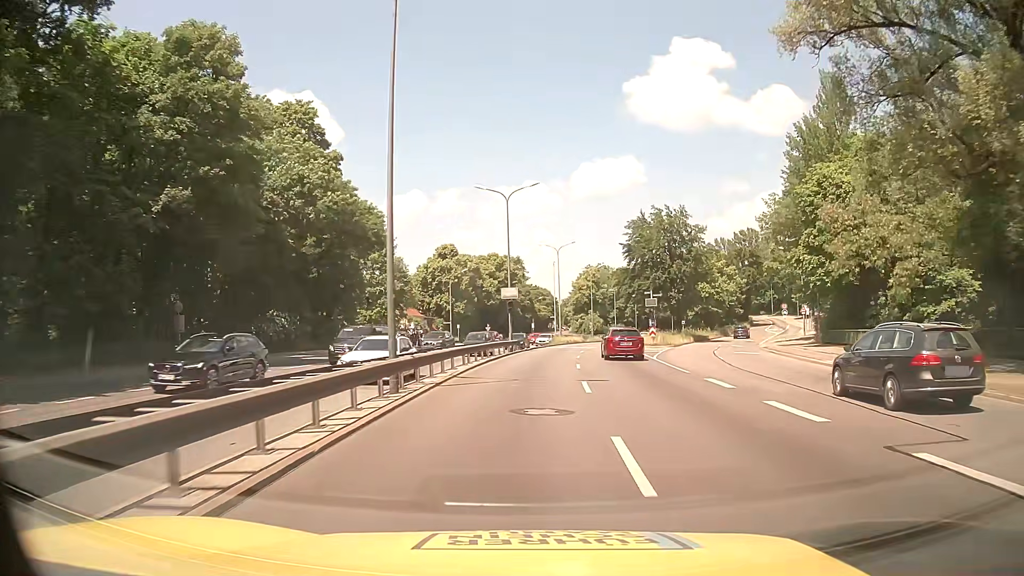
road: trunk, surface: asphalt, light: Day
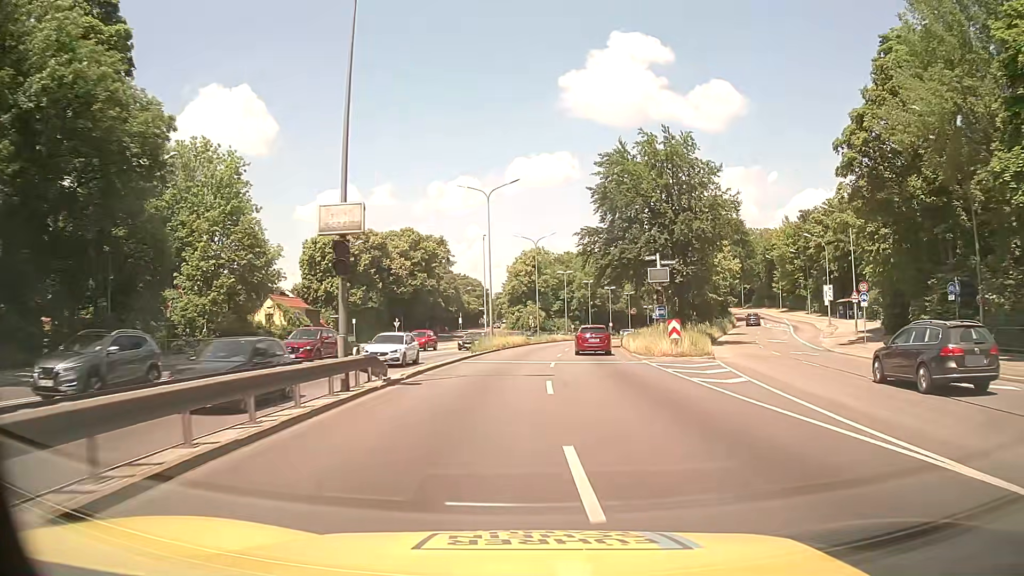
(+1.2, +27.9) m; +5°
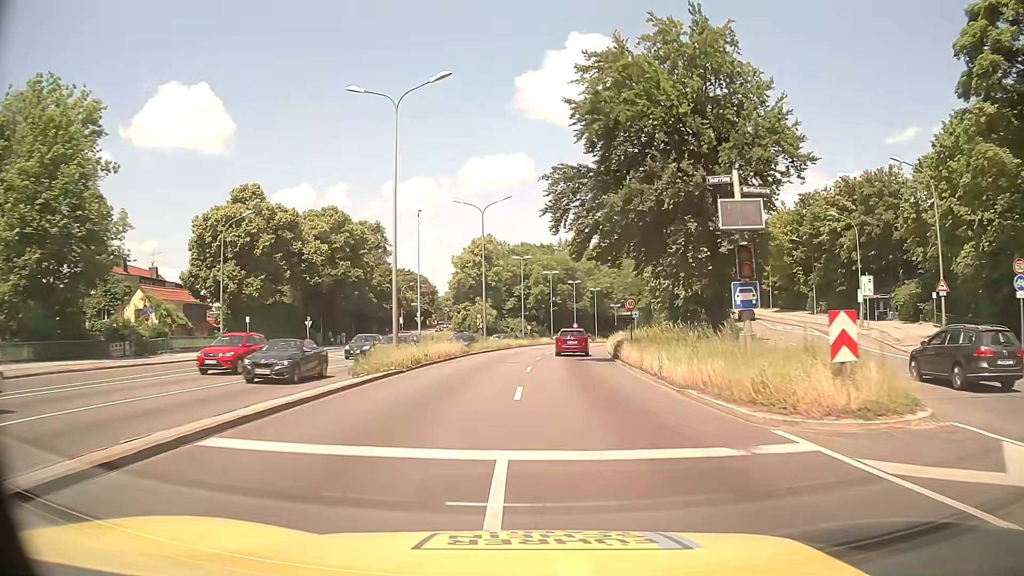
(+0.7, +18.7) m; +4°
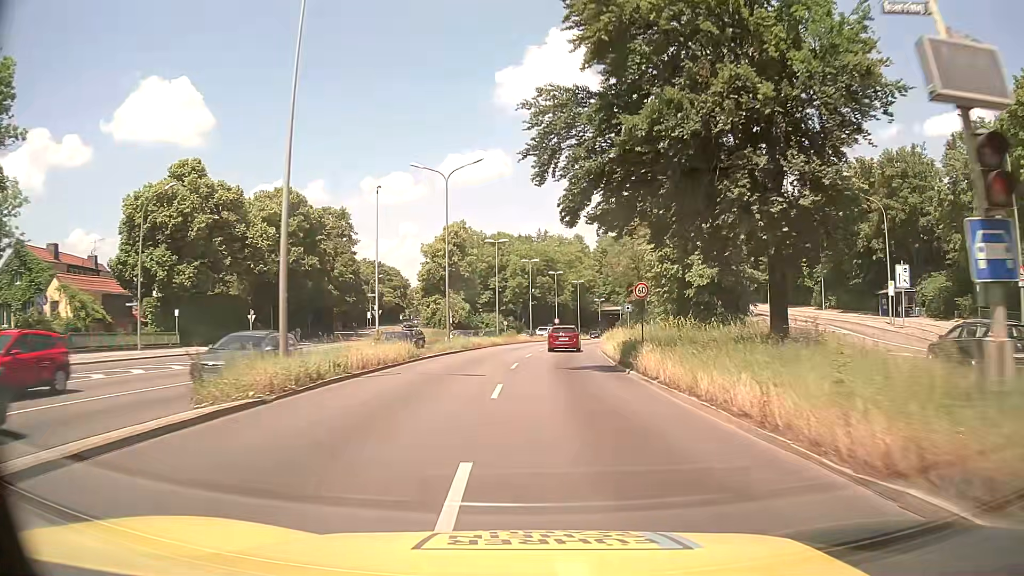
(+0.1, +9.4) m; +2°
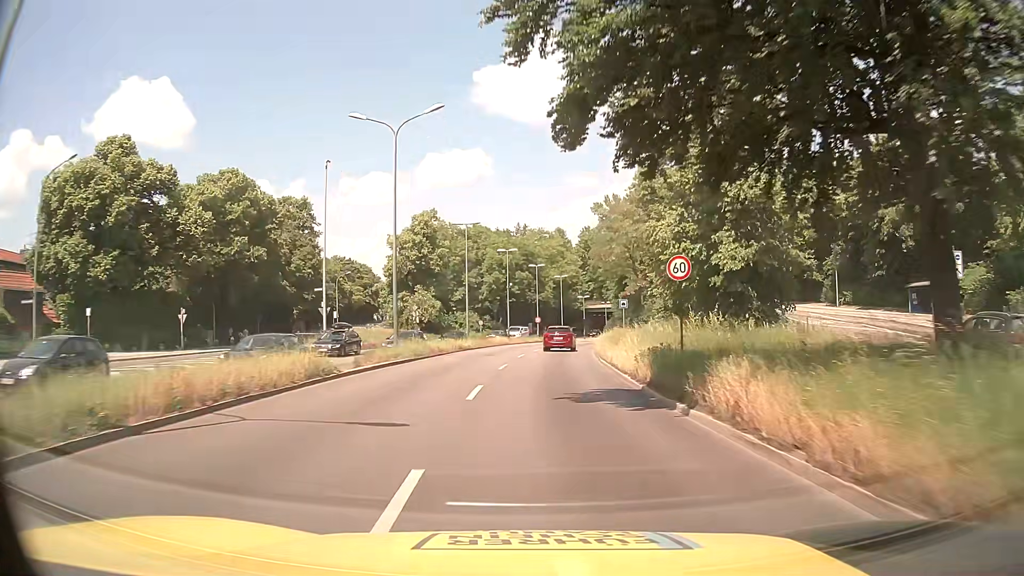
(+0.2, +9.4) m; +2°
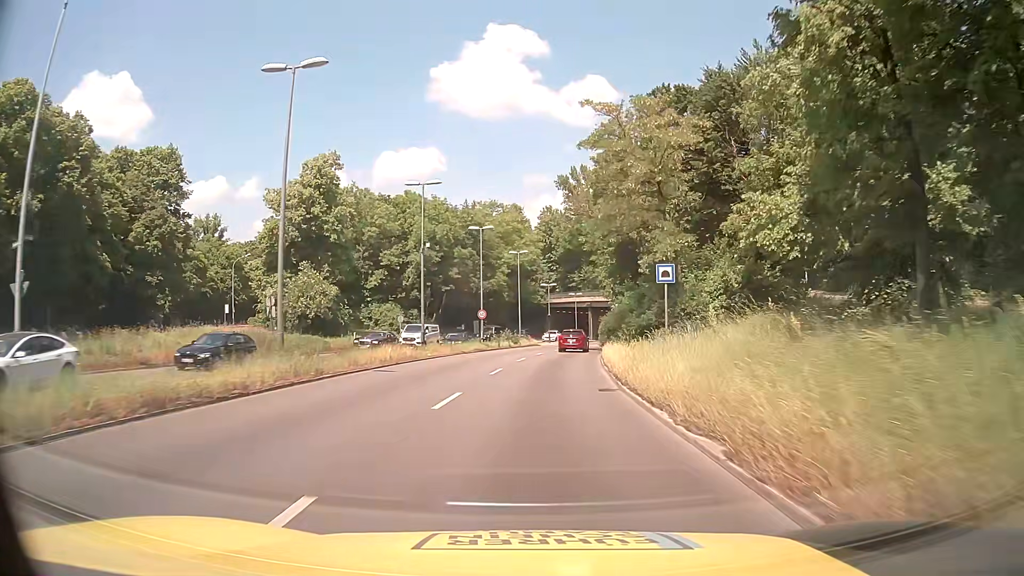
(+0.9, +28.1) m; +4°
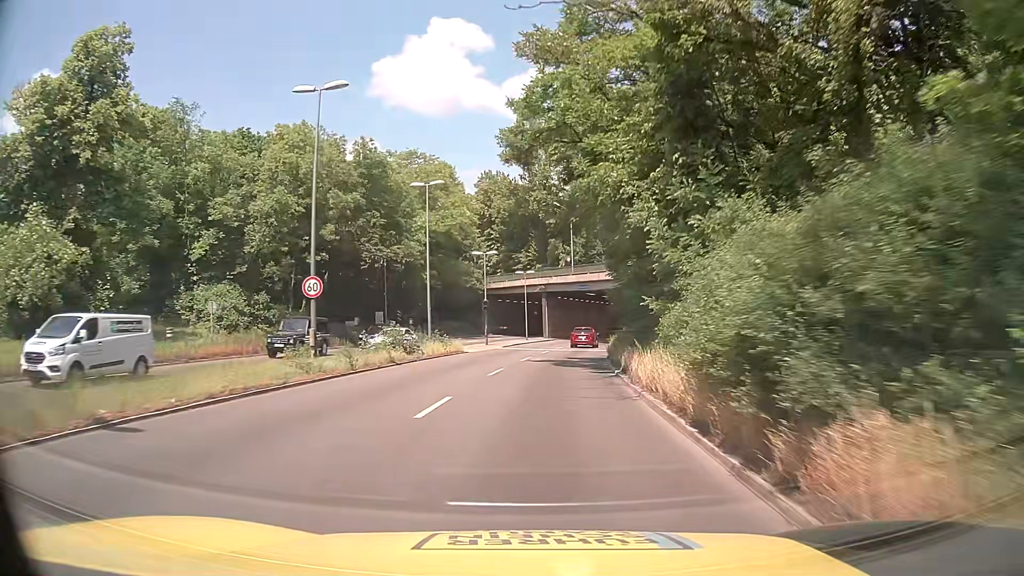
(+1.2, +28.2) m; +5°
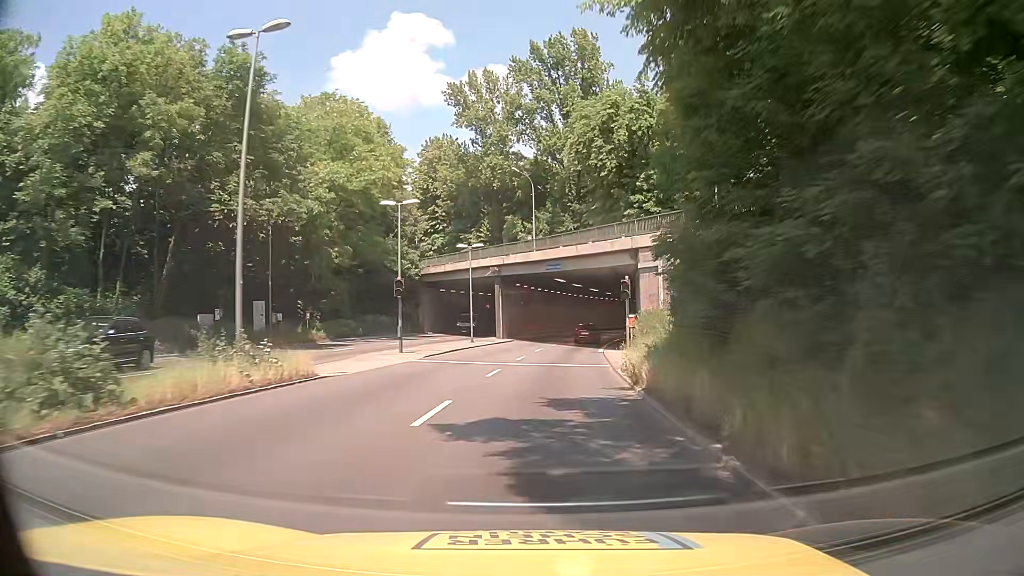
(+0.5, +18.8) m; +3°
